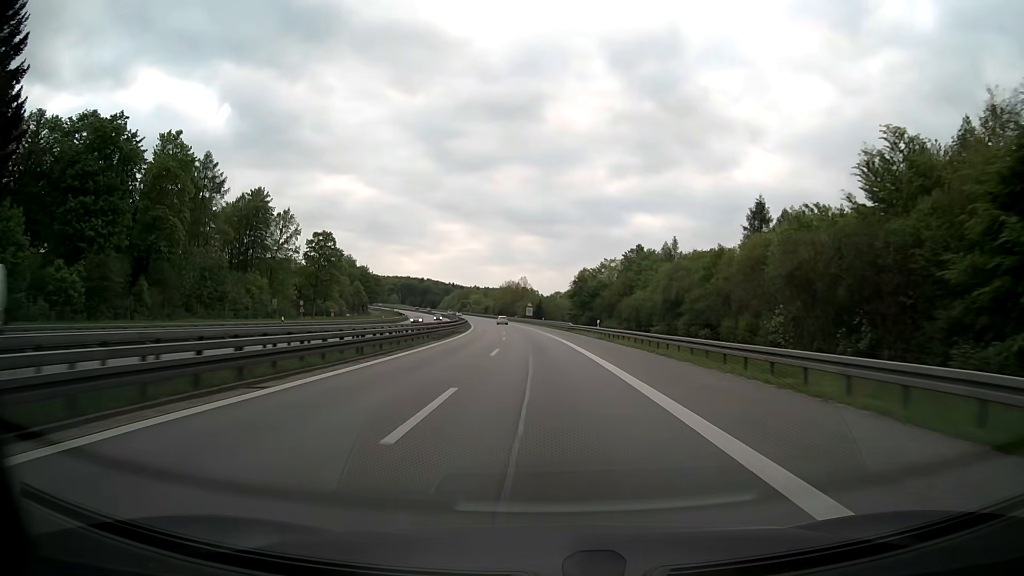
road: motorway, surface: asphalt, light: Day
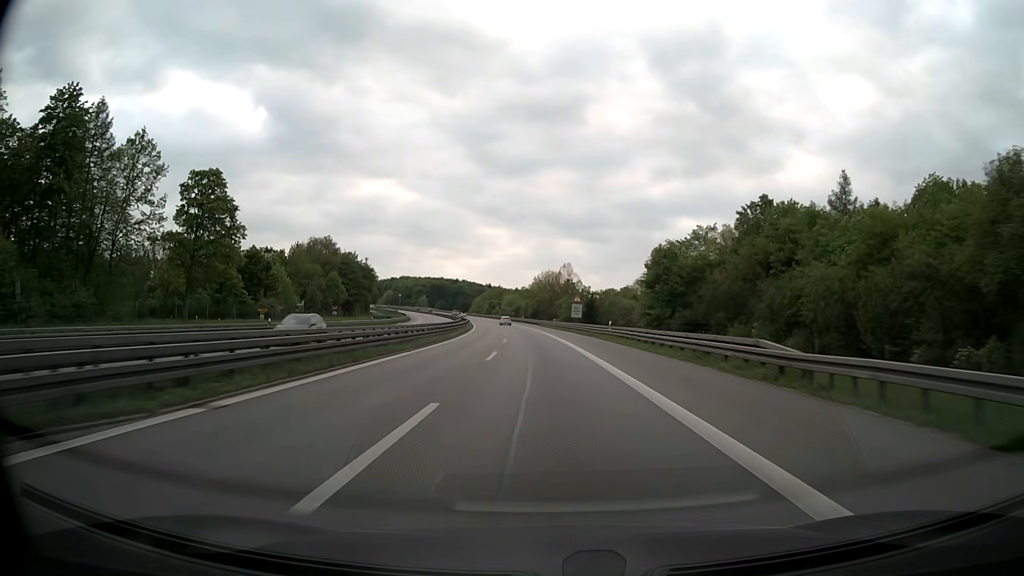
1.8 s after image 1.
(-1.8, +56.9) m; -4°
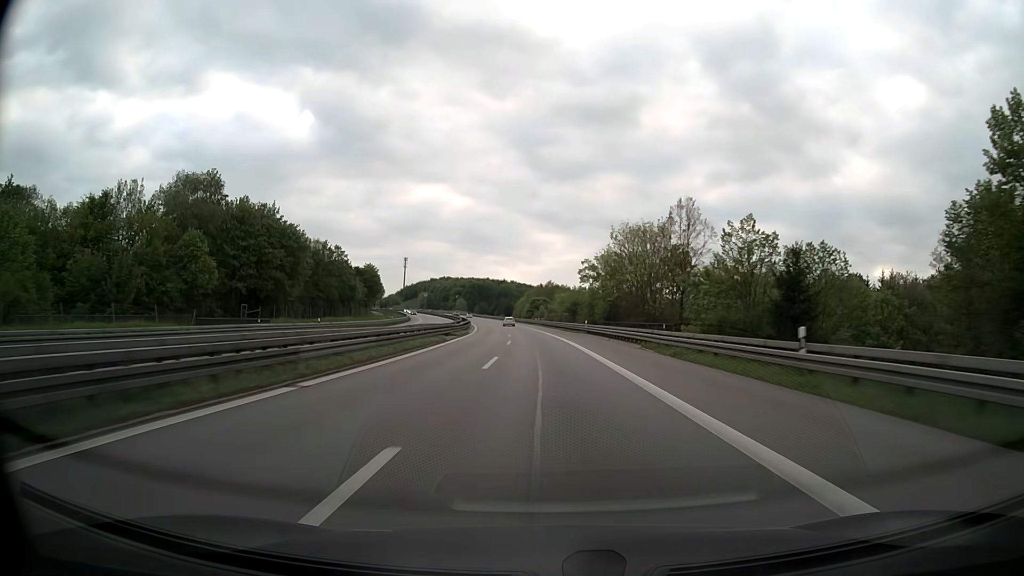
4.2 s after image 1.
(-3.4, +75.9) m; -5°
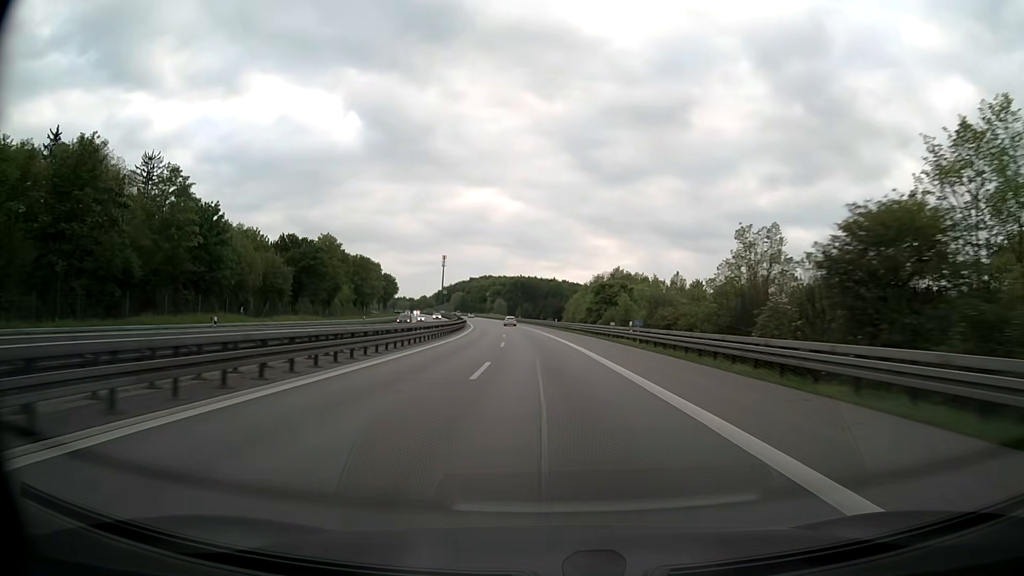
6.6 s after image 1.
(-3.1, +75.9) m; -5°
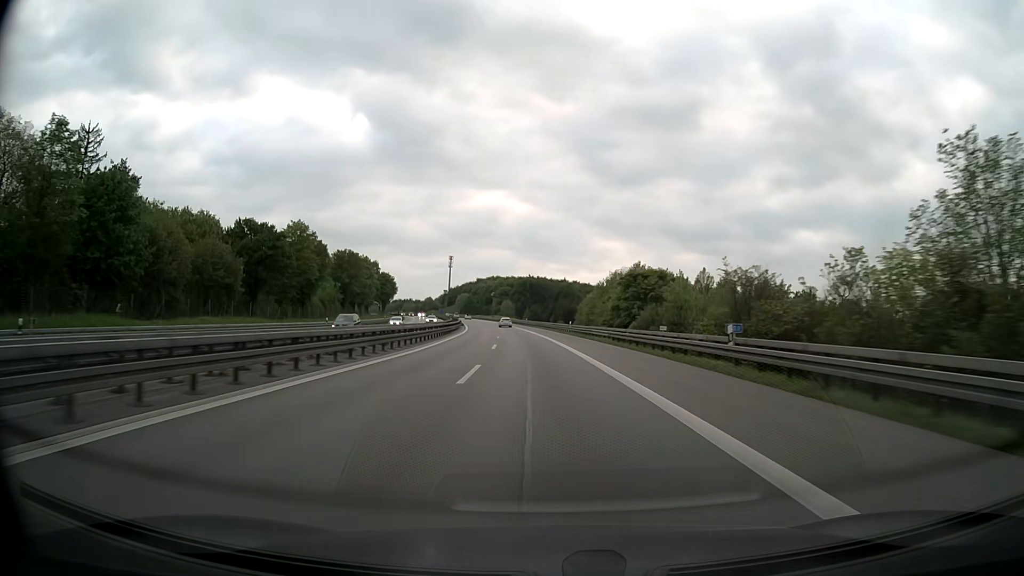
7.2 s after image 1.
(-0.2, +19.0) m; -1°
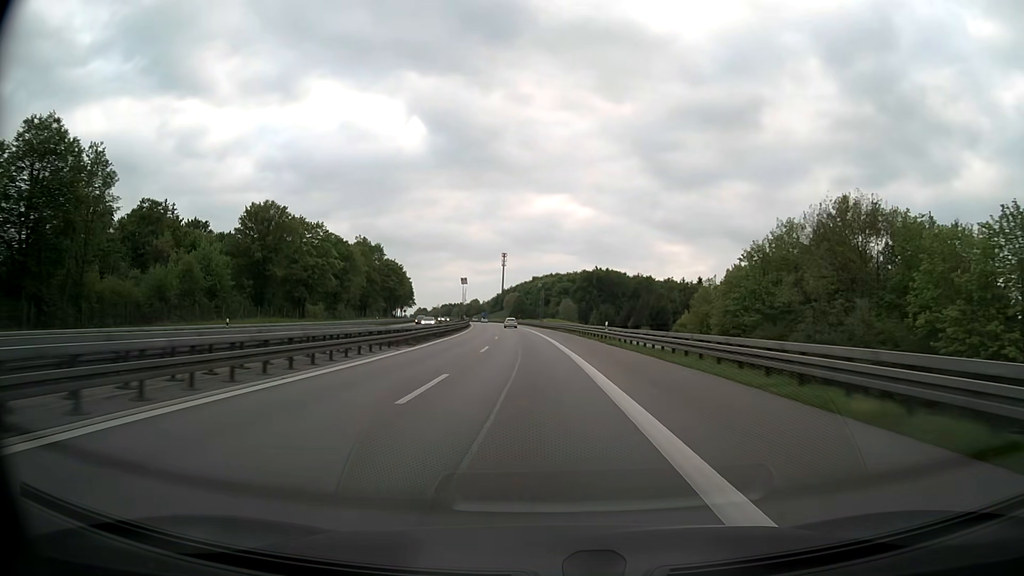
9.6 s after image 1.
(-3.2, +75.8) m; -5°
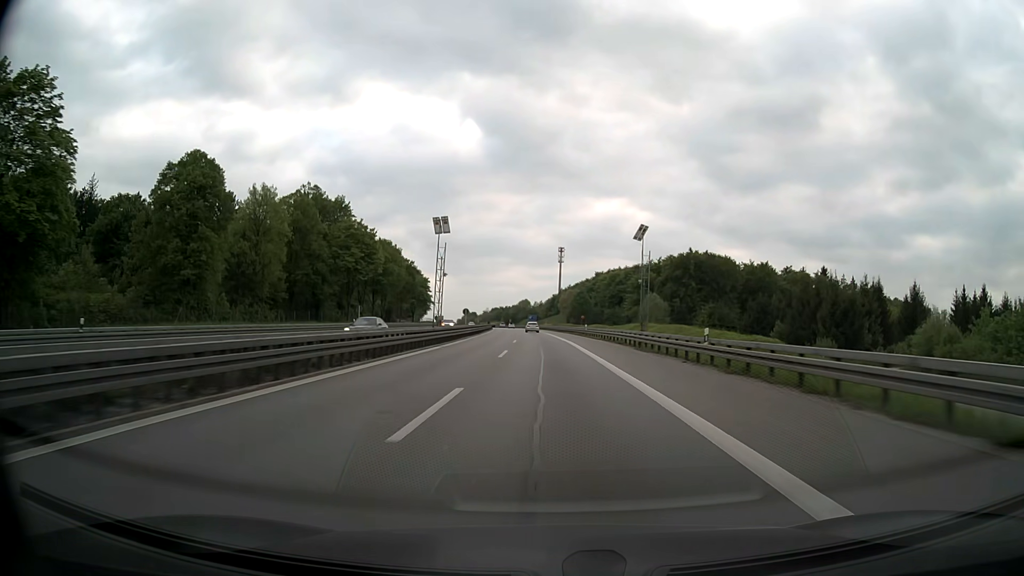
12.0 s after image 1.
(-3.7, +75.9) m; -5°
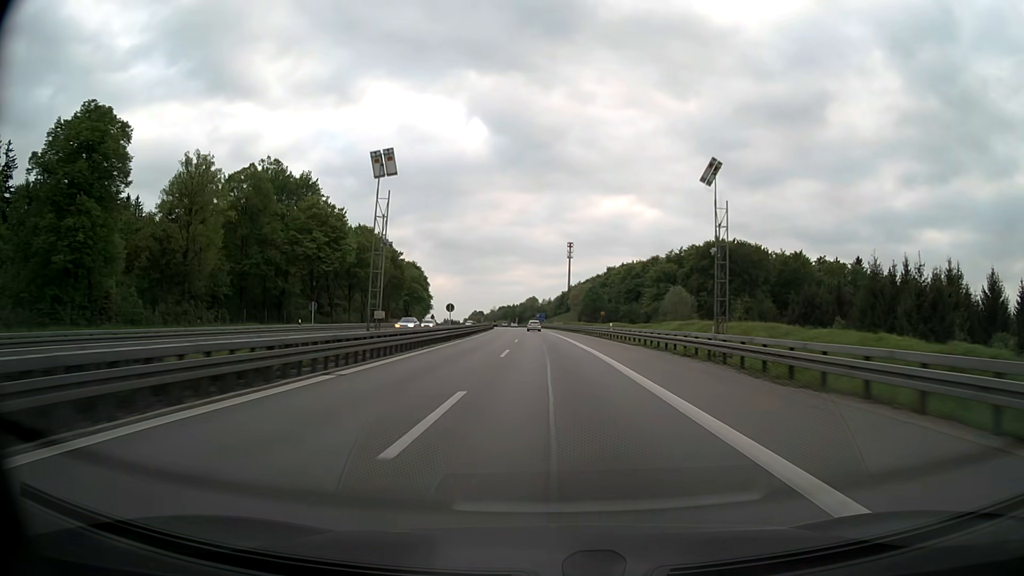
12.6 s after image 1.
(-0.1, +19.0) m; -1°
(0, +10) (0, +20) (0, +30) (0, +40) (-1, +50) (-1, +60) (-1, +70) (-2, +80) (-2, +90) (-3, +100) m
